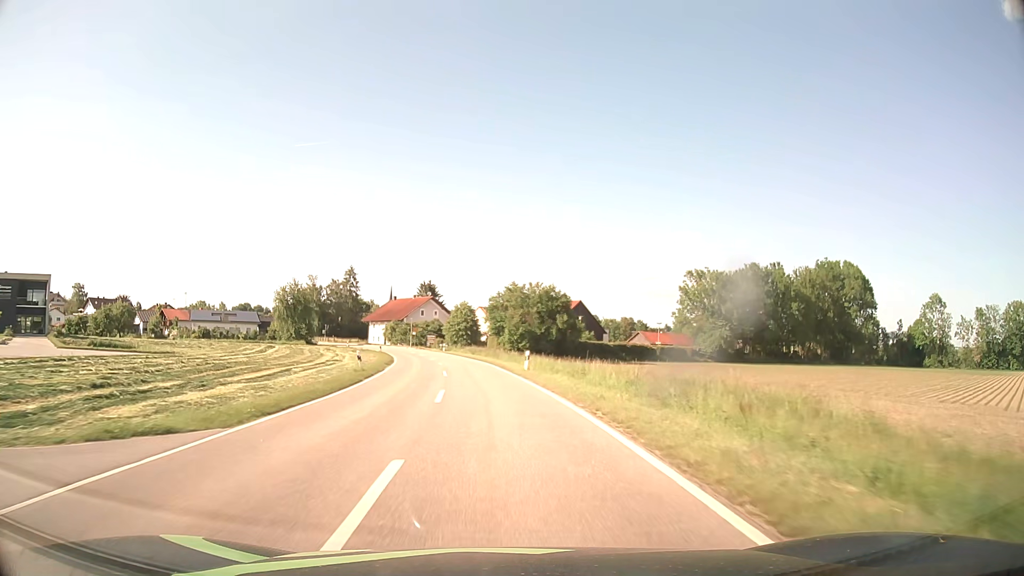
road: tertiary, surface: asphalt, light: Day
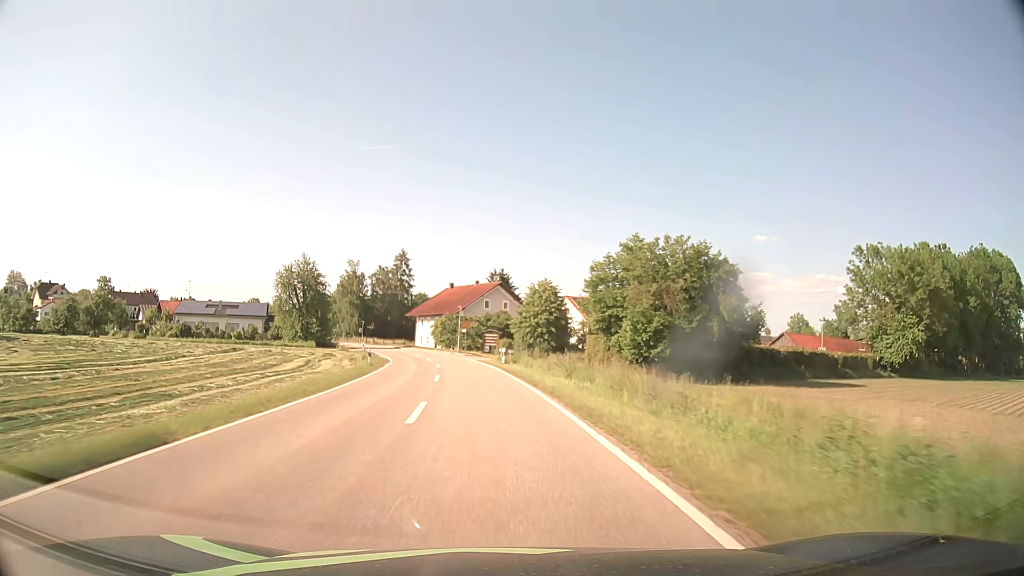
(-2.4, +40.2) m; -7°
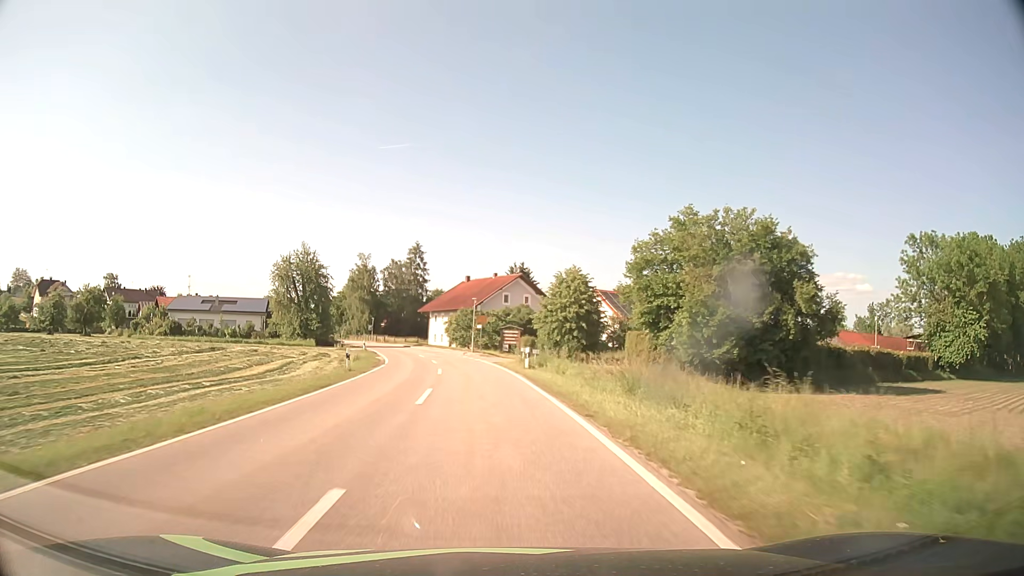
(-0.1, +9.4) m; -1°
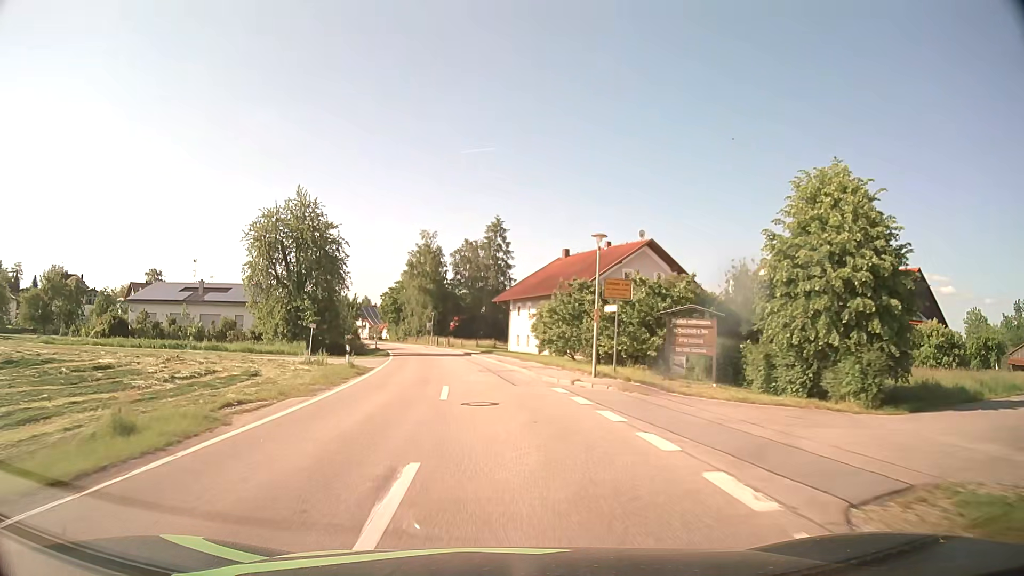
(-2.4, +34.7) m; -8°
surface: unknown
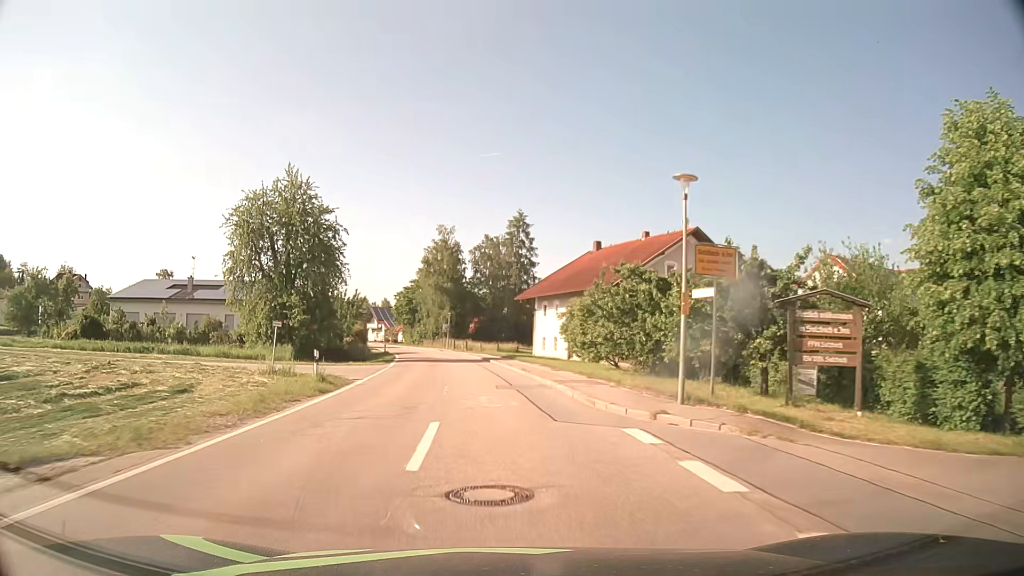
(-0.2, +8.2) m; -2°
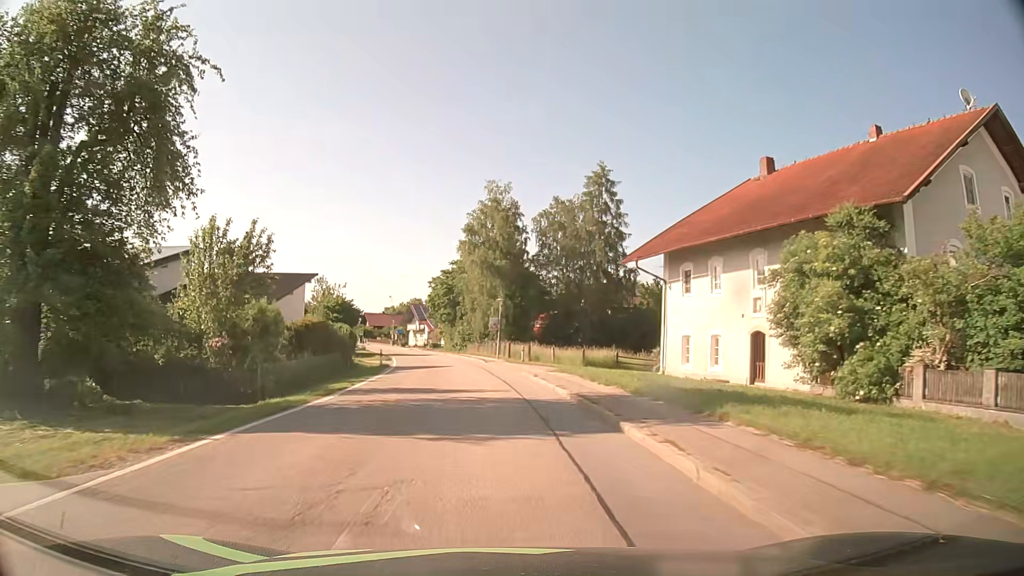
(-1.5, +31.6) m; -5°
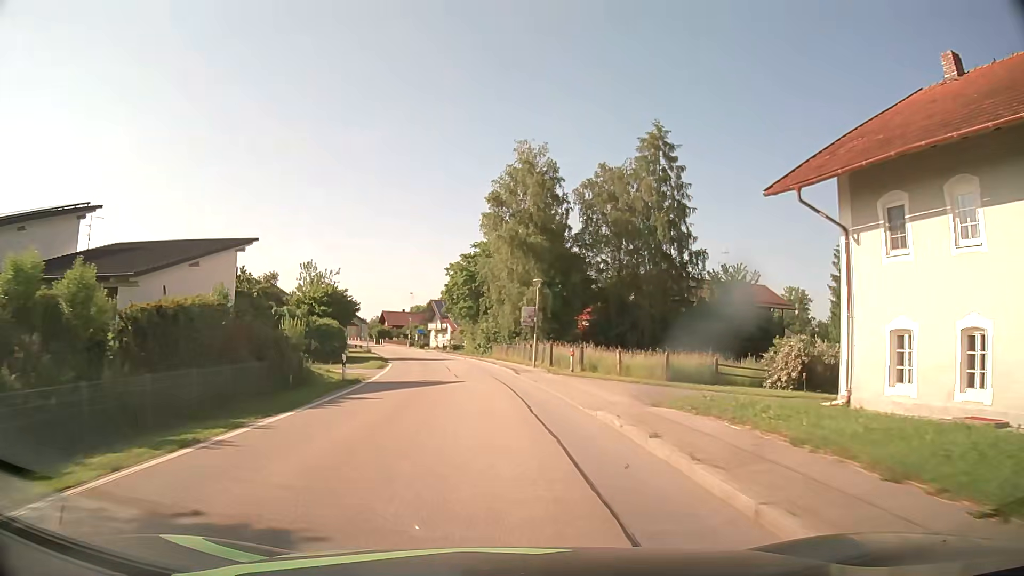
(-0.4, +15.5) m; -3°
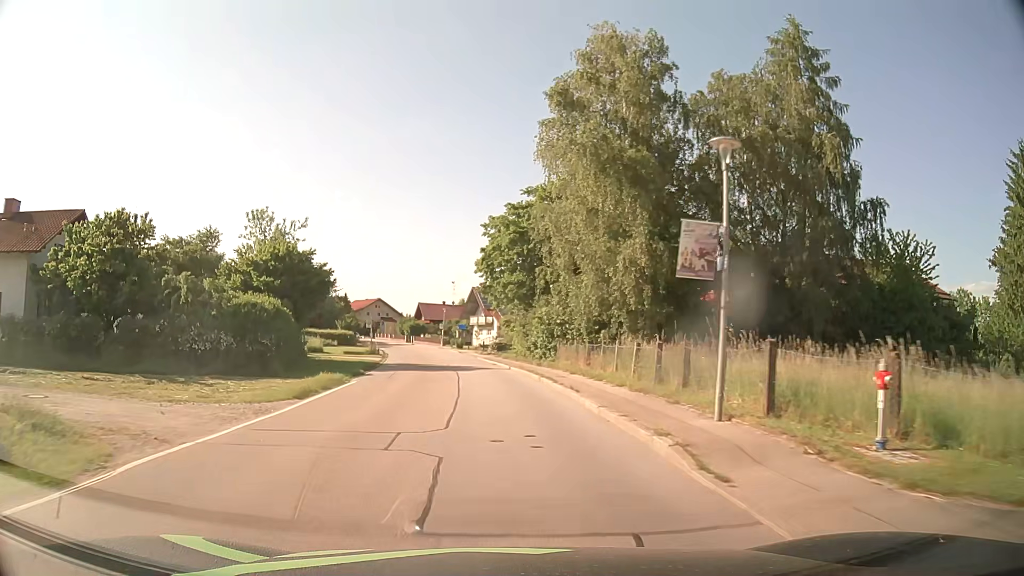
(-0.9, +23.0) m; -5°
